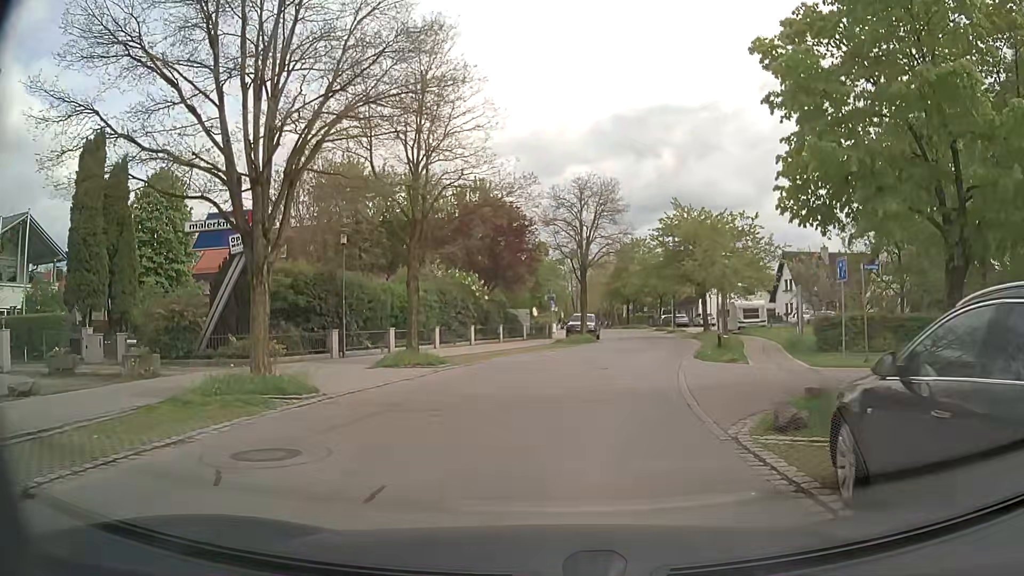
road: residential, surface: asphalt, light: Day
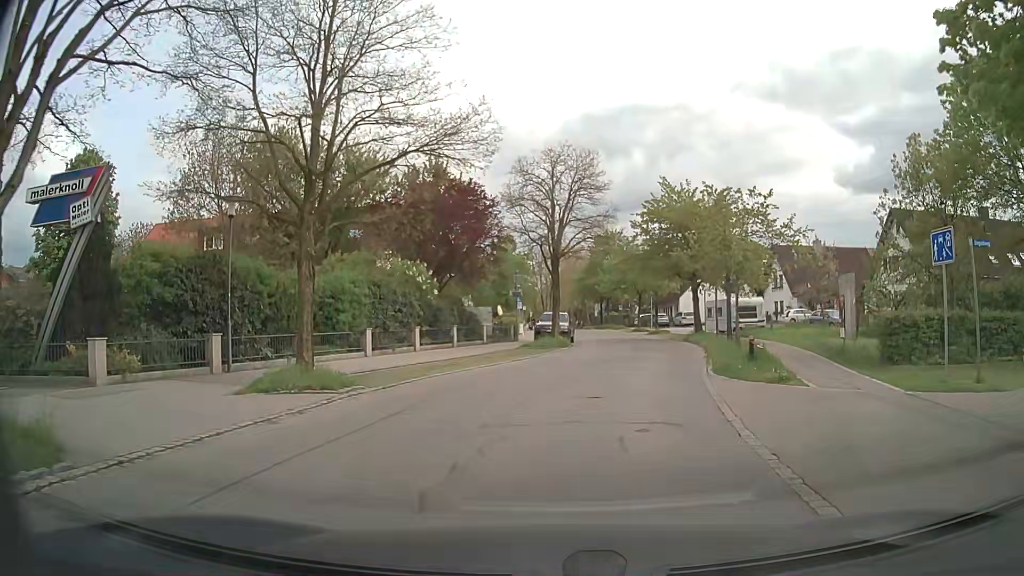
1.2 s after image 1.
(+0.2, +6.9) m; +3°
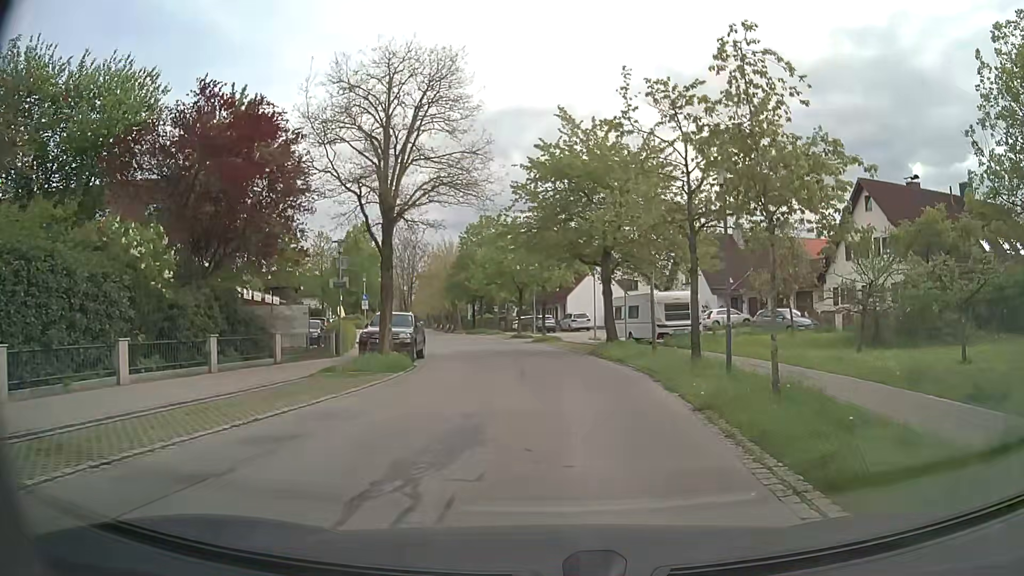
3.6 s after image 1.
(+1.2, +13.5) m; +11°
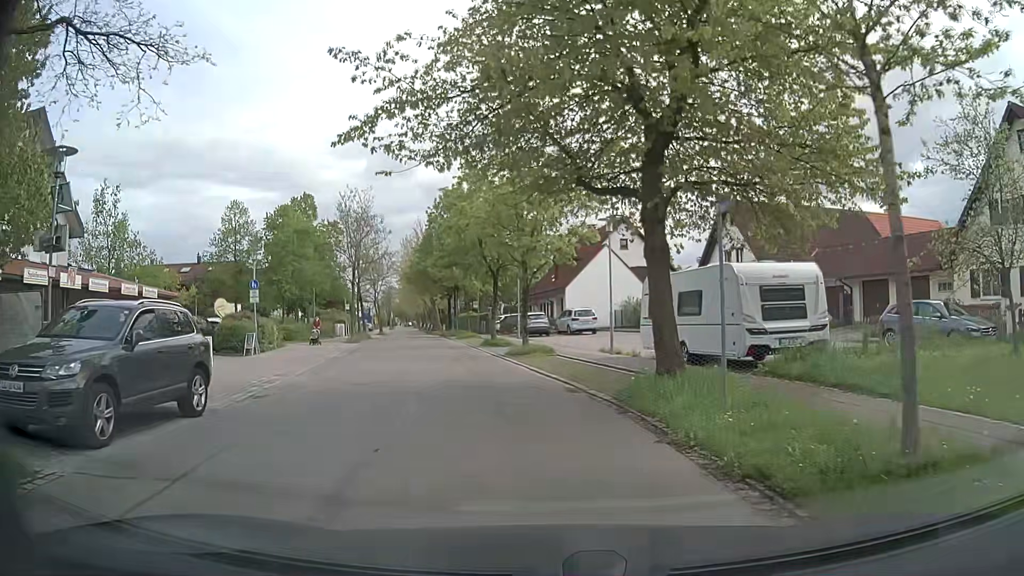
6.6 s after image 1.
(+0.6, +16.5) m; 0°
(-1, +10) (-2, +20) (-4, +30) (-6, +39) (-8, +49) (-11, +59) (-13, +69) (-15, +78) (-17, +88) (-19, +98) m
